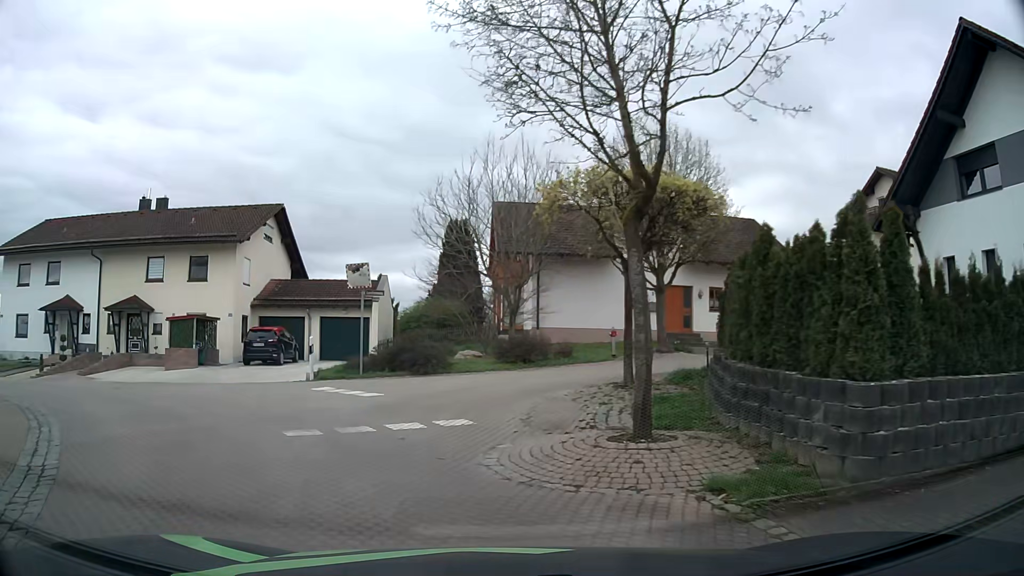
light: Day
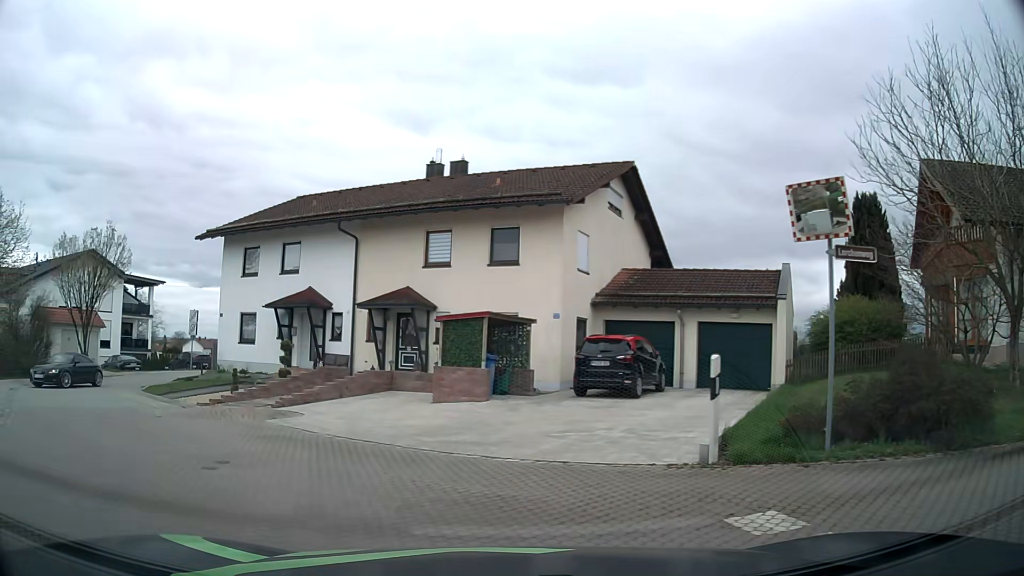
(-3.0, +10.9) m; -31°
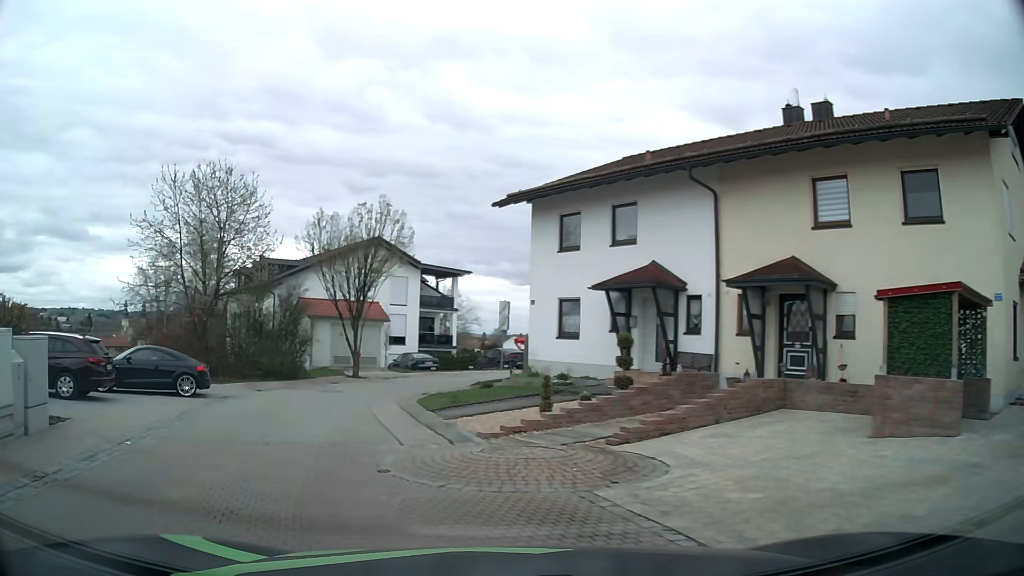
(-1.7, +6.8) m; -27°
(-2, +10) (-5, +19) (-4, +29) (+1, +38) (+9, +44) (+17, +49) (+19, +58) (+14, +67) (+9, +75) (+3, +83) m
